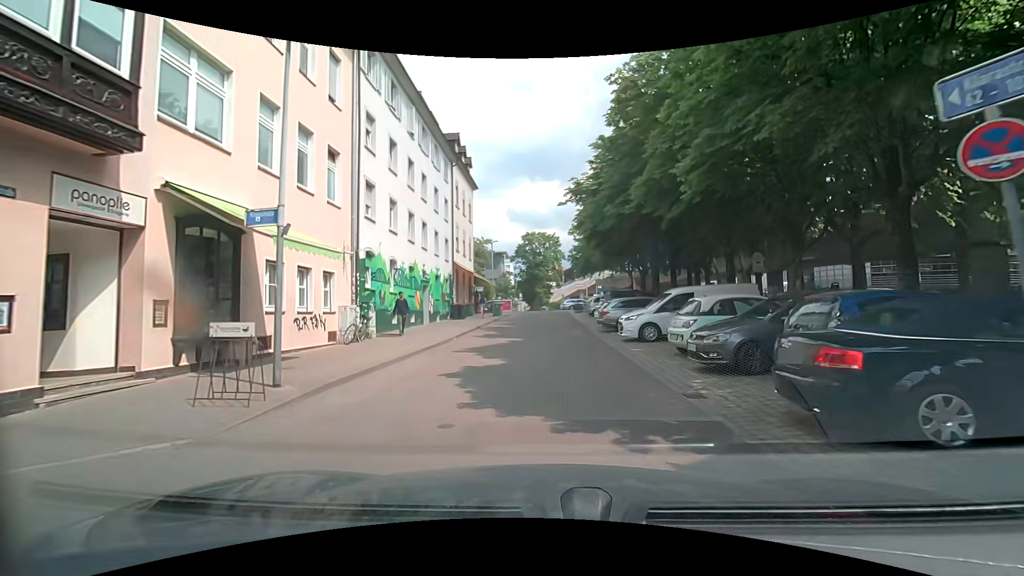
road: residential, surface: paving_stones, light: Day
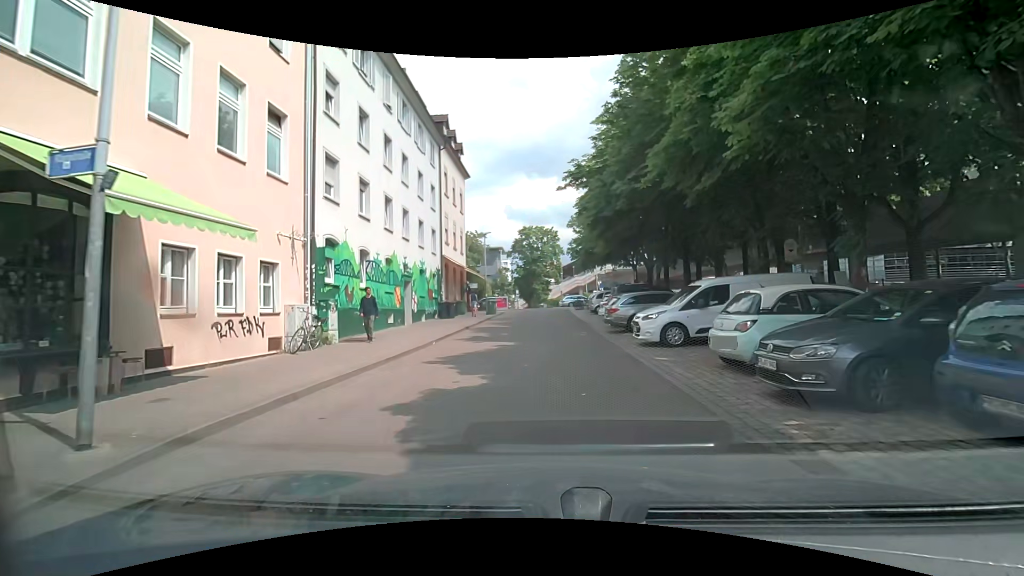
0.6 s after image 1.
(0.0, +3.4) m; -1°
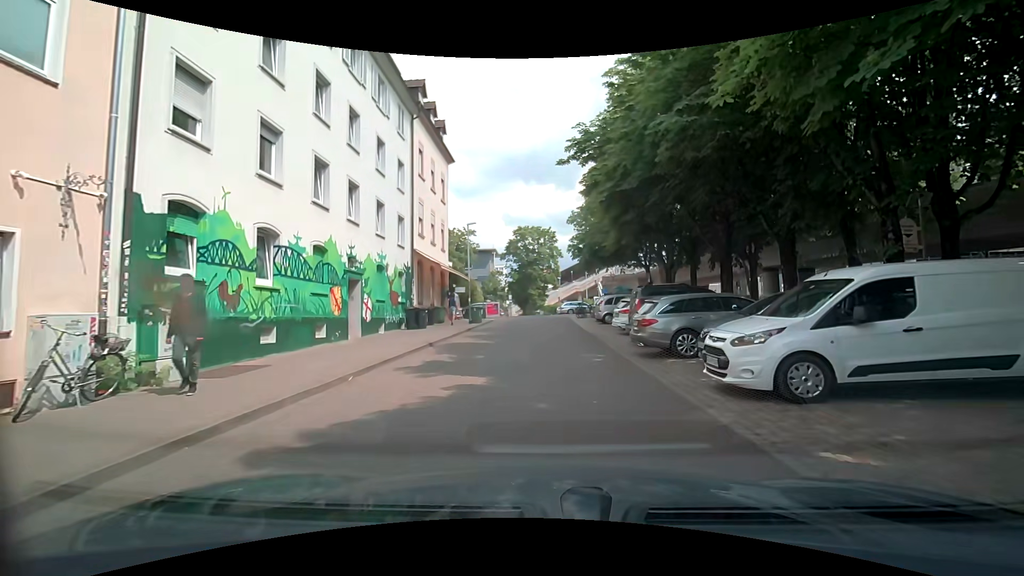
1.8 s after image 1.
(0.0, +6.7) m; 0°
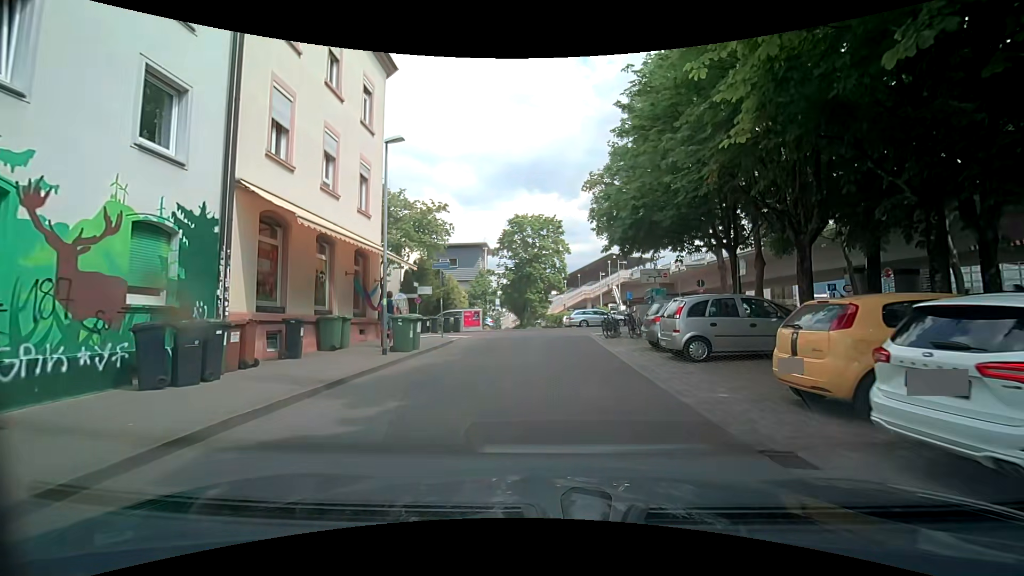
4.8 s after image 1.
(0.0, +16.0) m; -3°
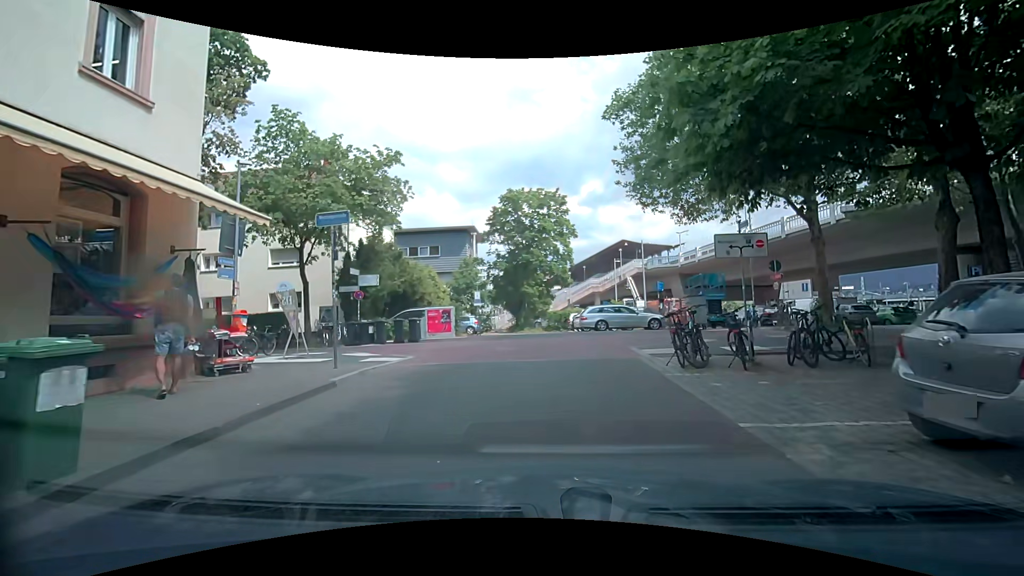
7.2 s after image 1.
(+0.3, +11.3) m; +2°
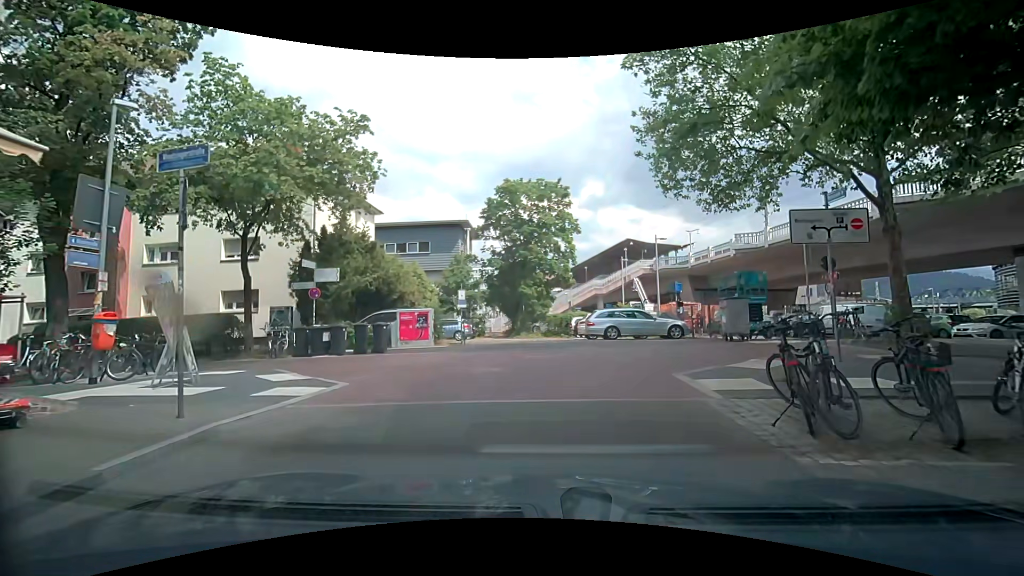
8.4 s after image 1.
(0.0, +4.5) m; +3°
